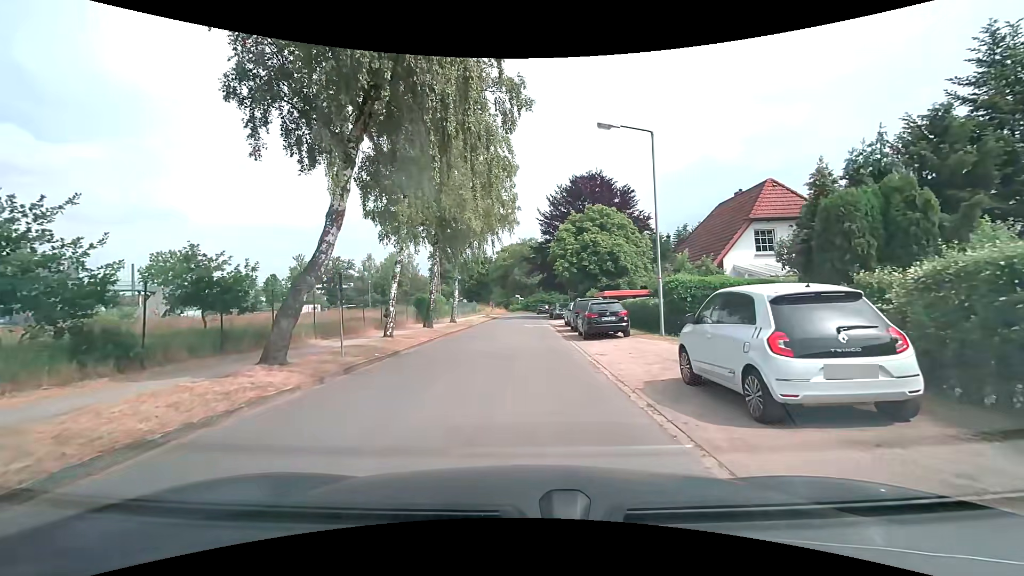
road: residential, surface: asphalt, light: Day
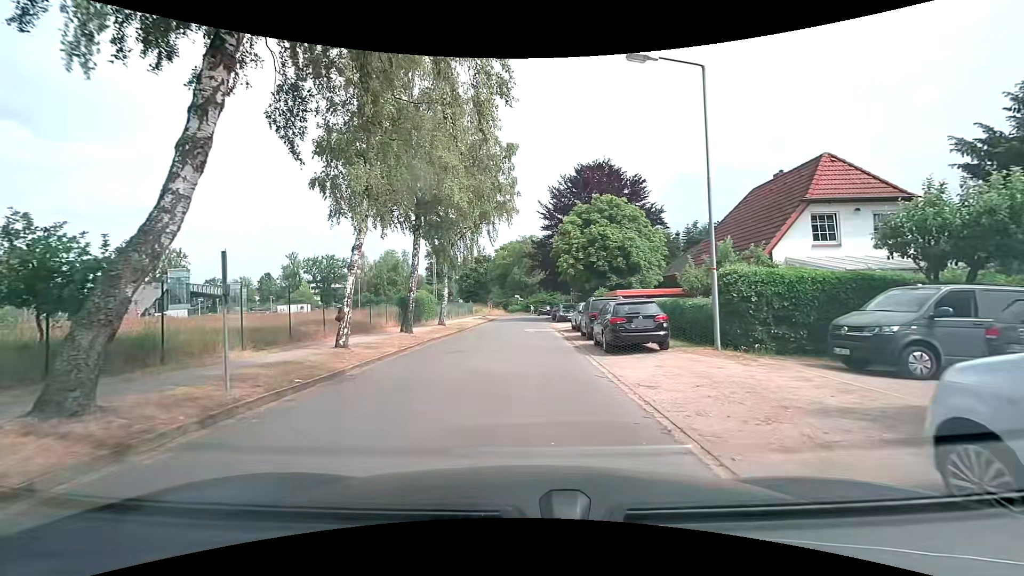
(0.0, +5.4) m; 0°
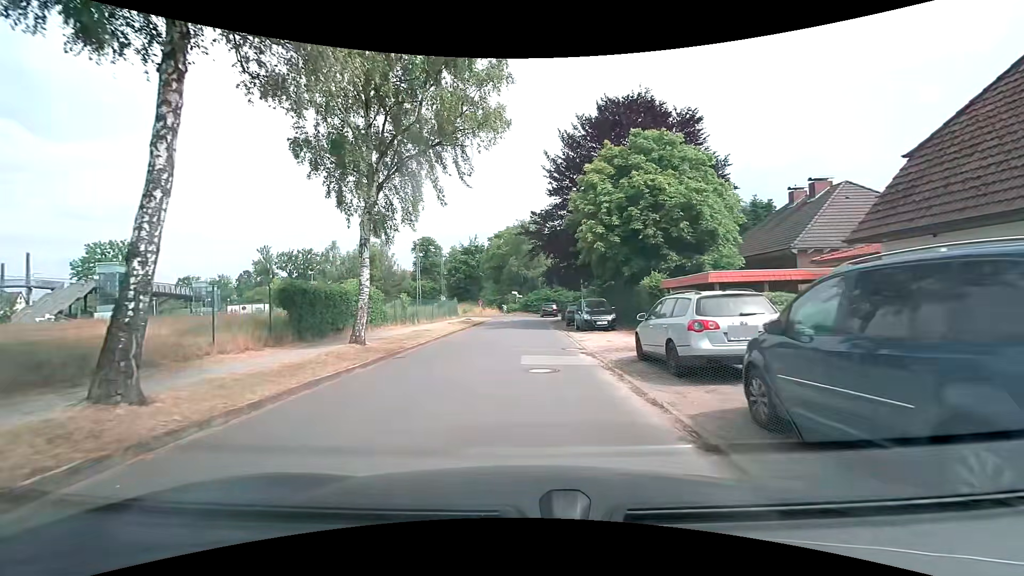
(+0.1, +17.3) m; +1°
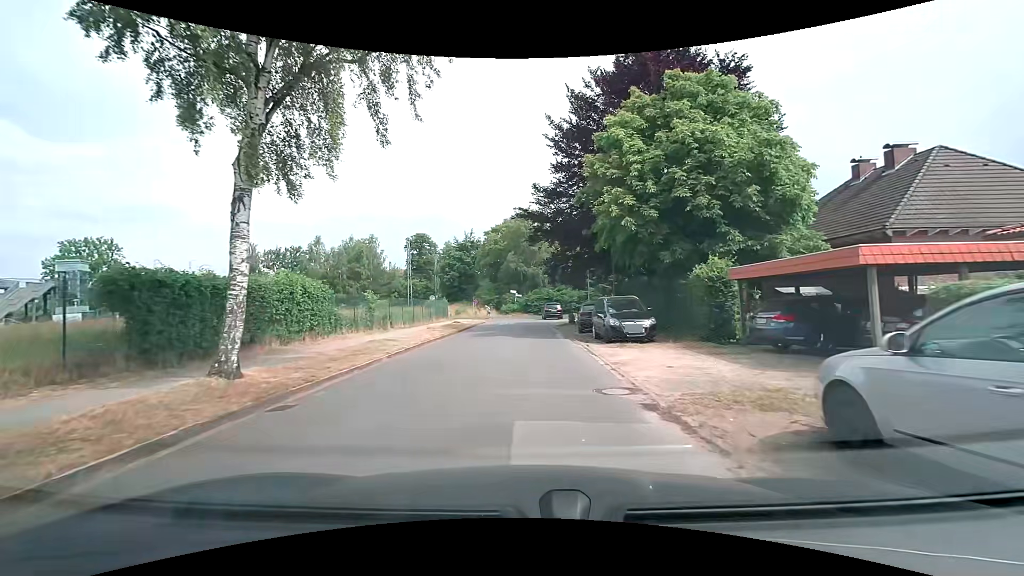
(0.0, +7.6) m; +1°
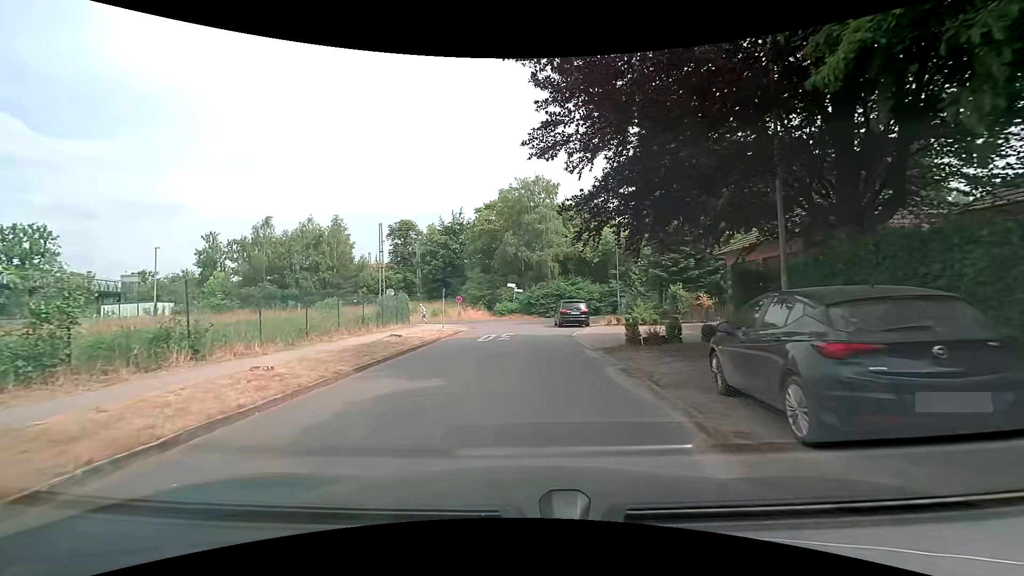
(-0.3, +18.8) m; -1°
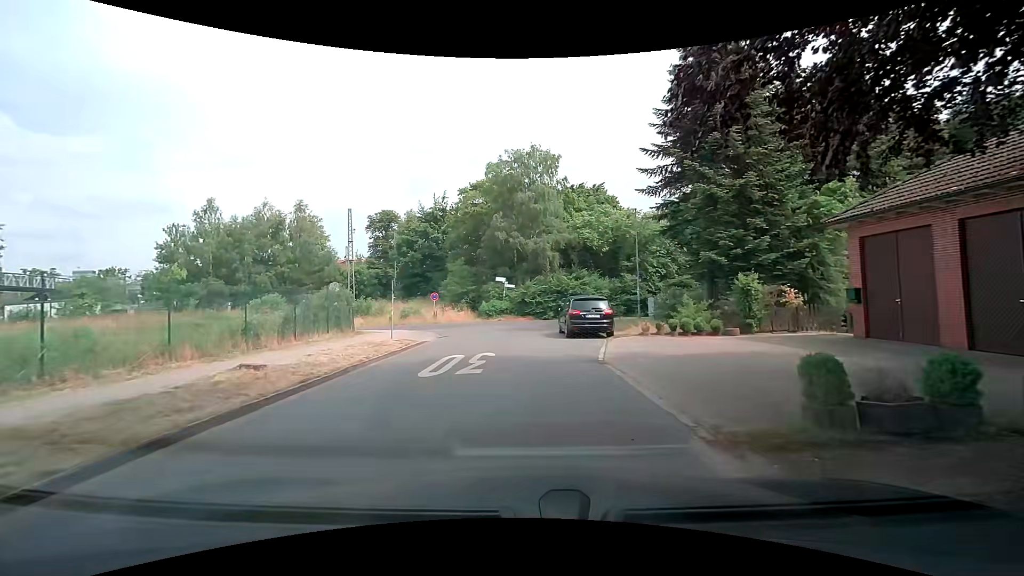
(+0.1, +10.0) m; +1°
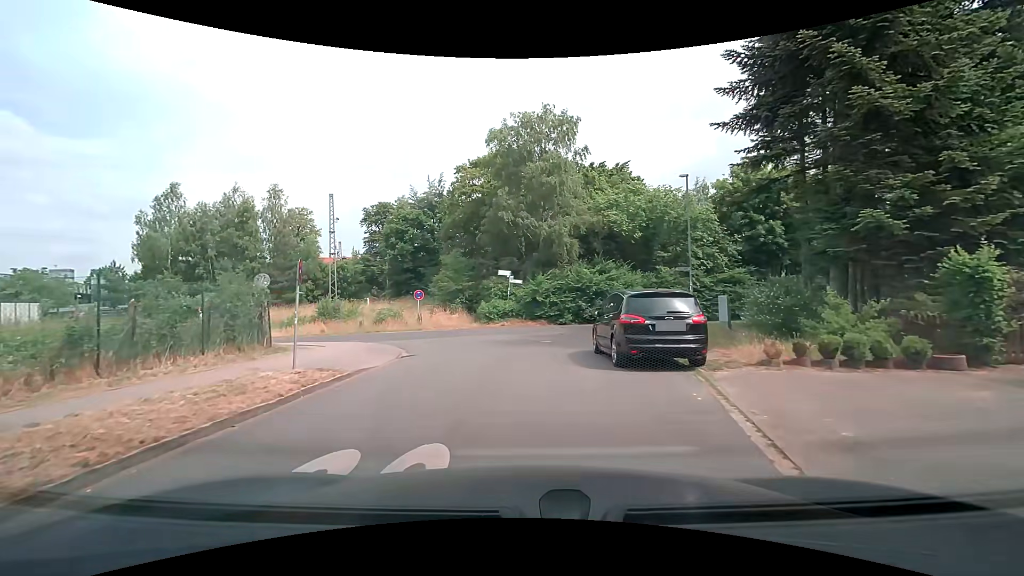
(0.0, +9.0) m; -1°
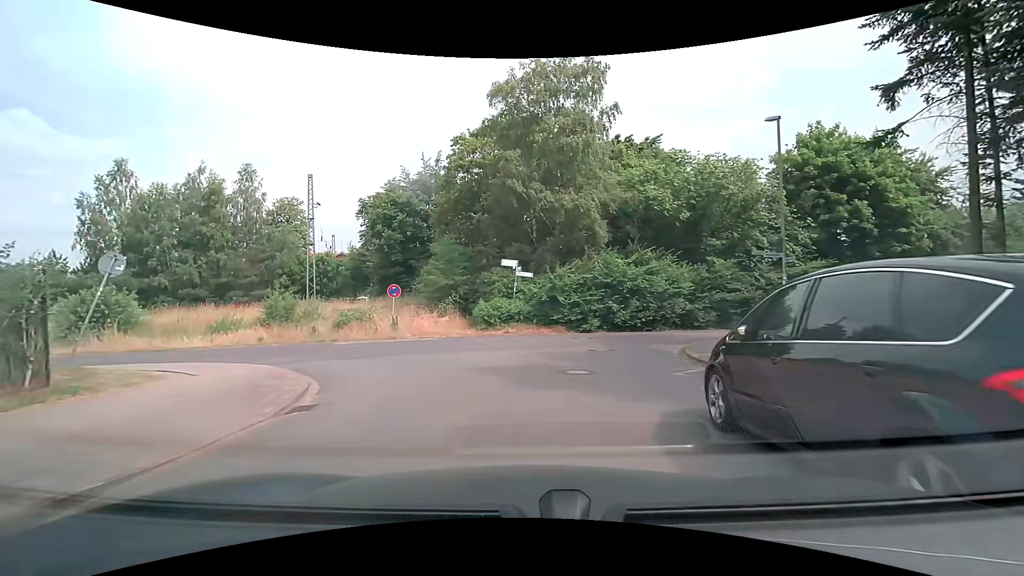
(-0.1, +7.8) m; -1°
